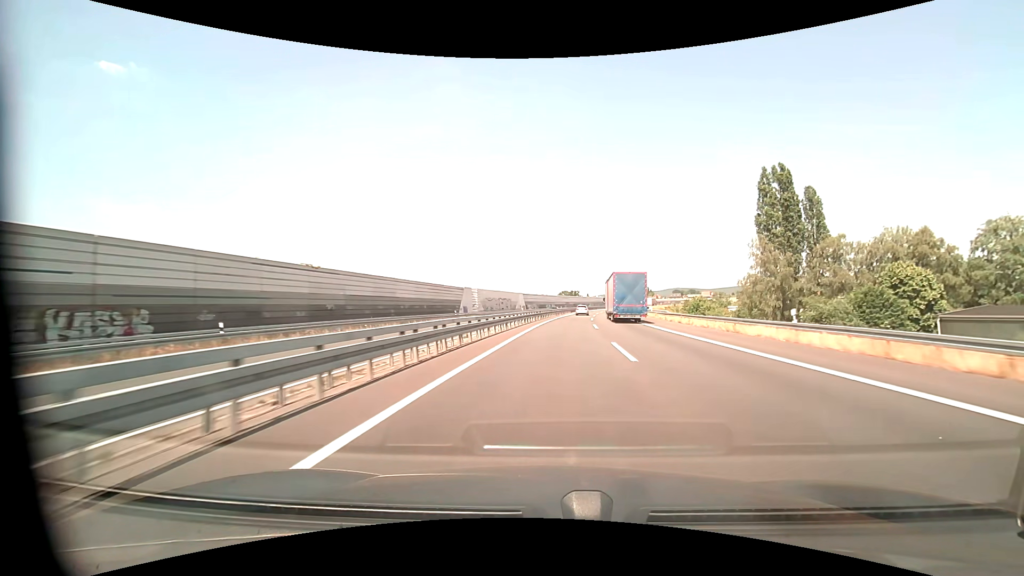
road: motorway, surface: asphalt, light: Day
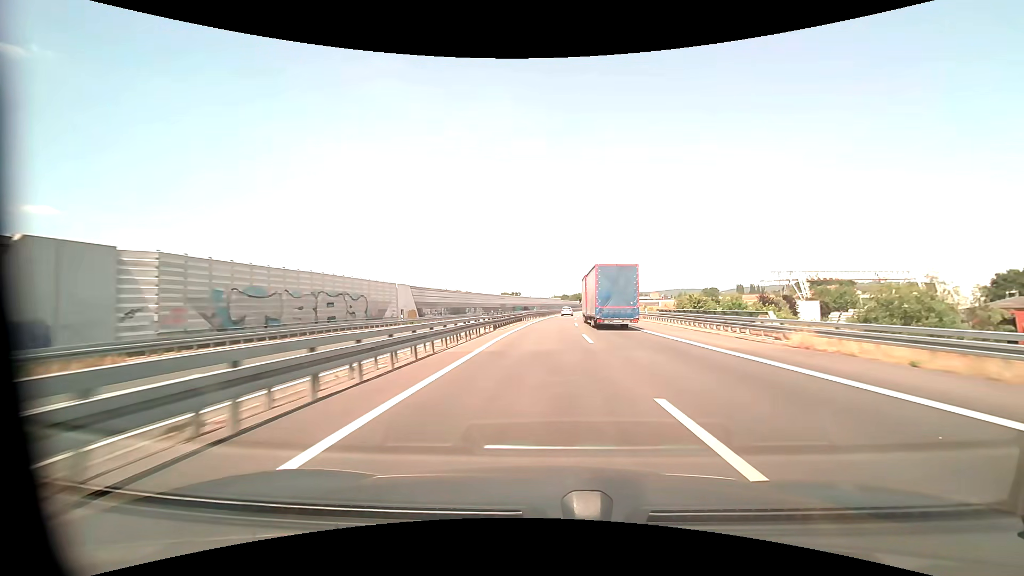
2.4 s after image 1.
(+4.8, +65.7) m; +7°
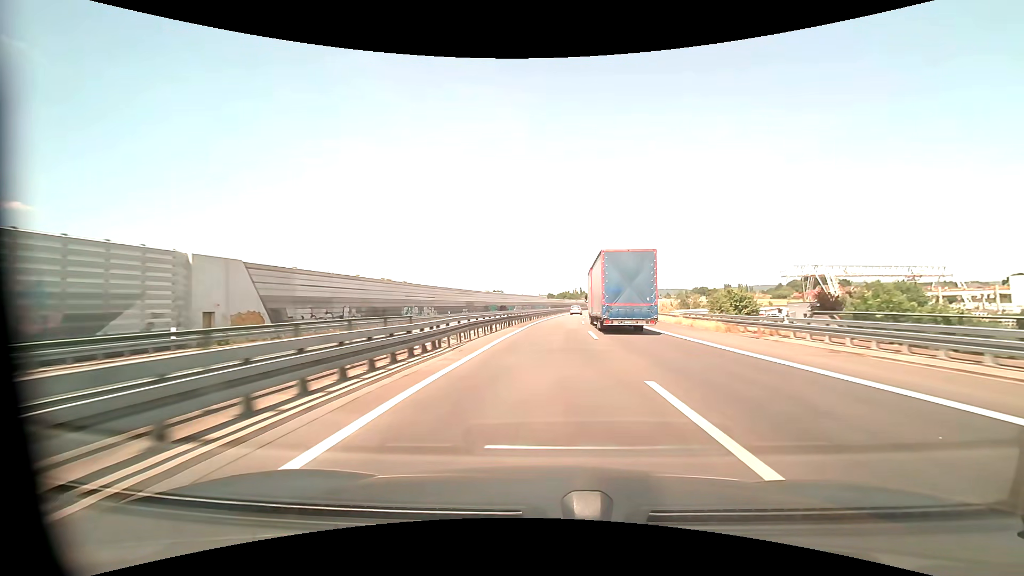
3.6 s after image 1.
(+0.5, +35.0) m; +2°
